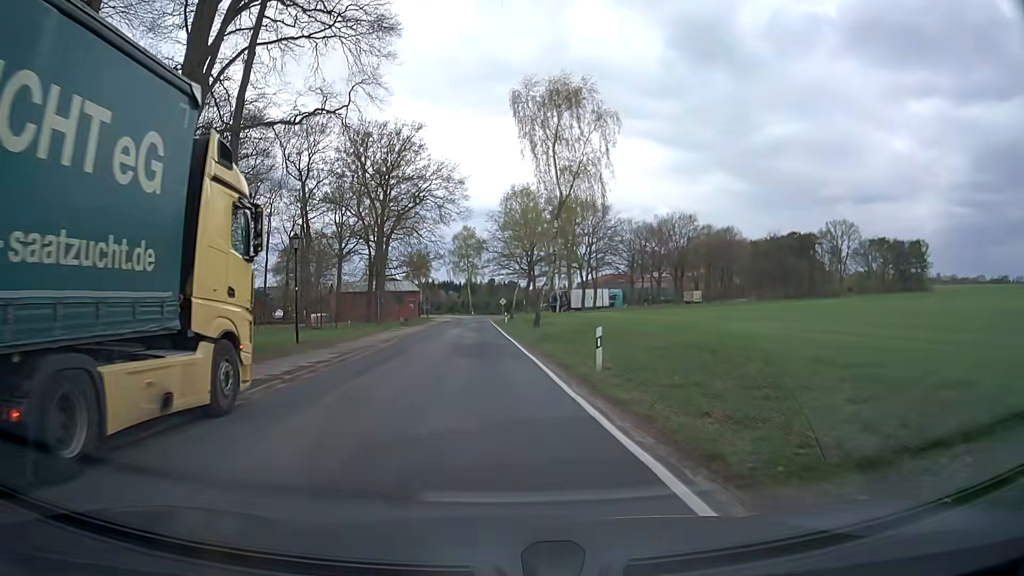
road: secondary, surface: asphalt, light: Day
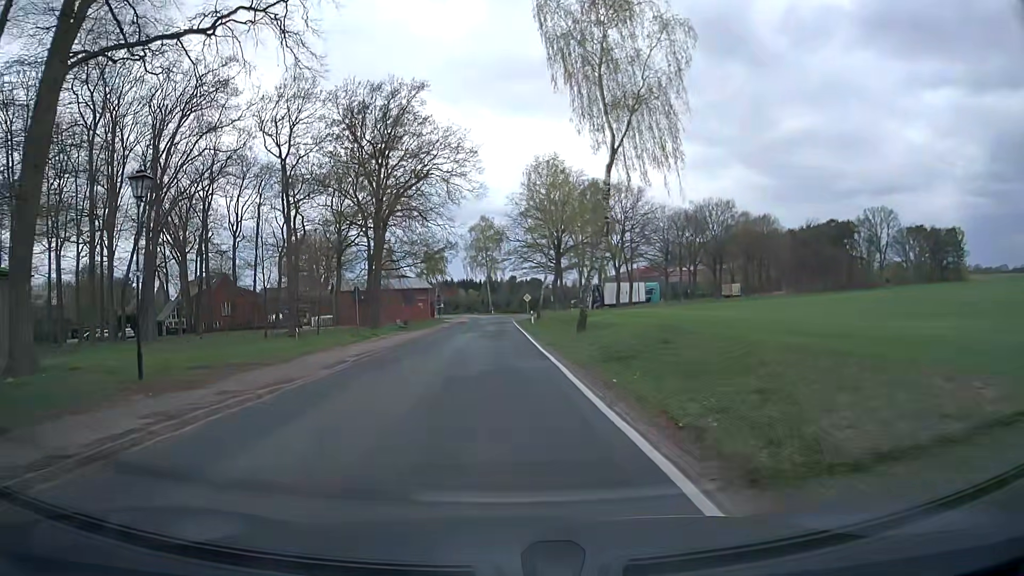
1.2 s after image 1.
(-0.2, +13.5) m; -2°
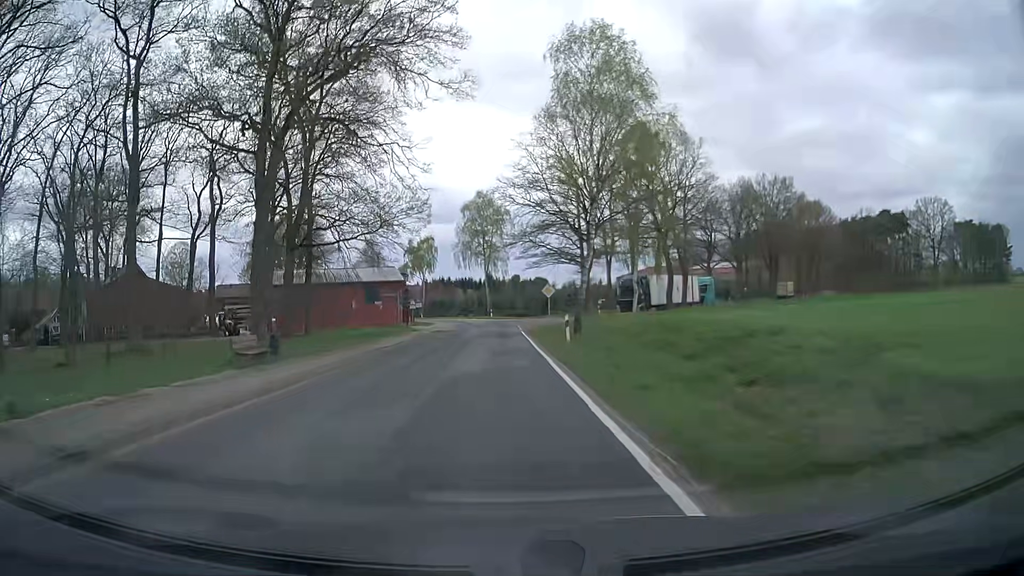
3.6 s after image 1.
(0.0, +28.8) m; 0°
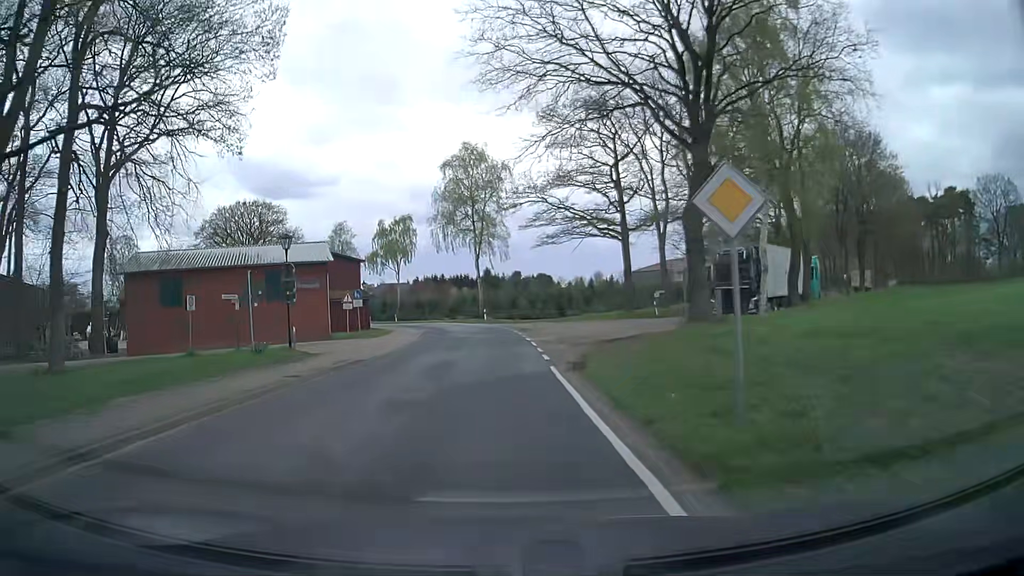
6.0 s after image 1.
(0.0, +29.6) m; 0°
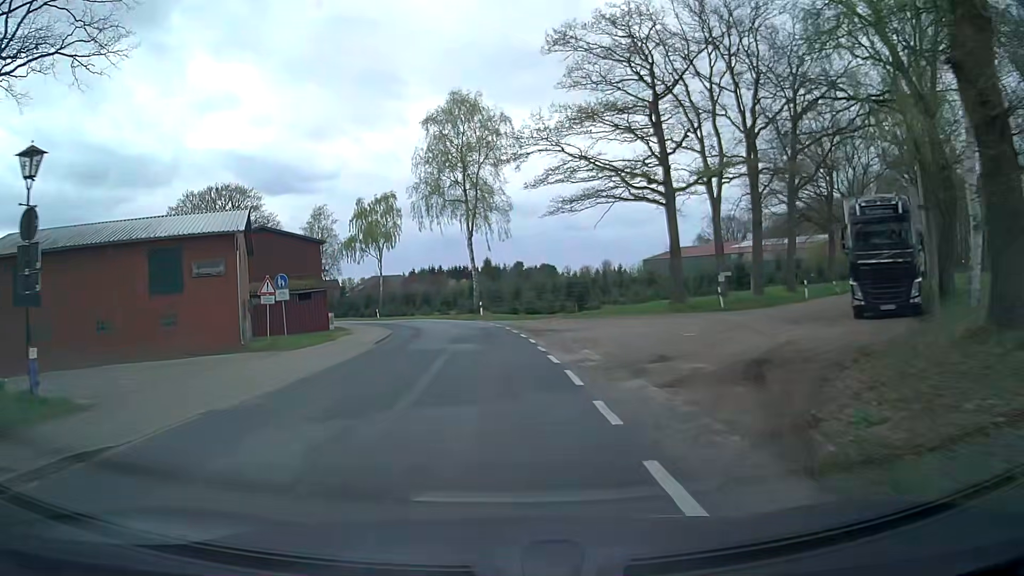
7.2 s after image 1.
(+0.1, +14.7) m; 0°
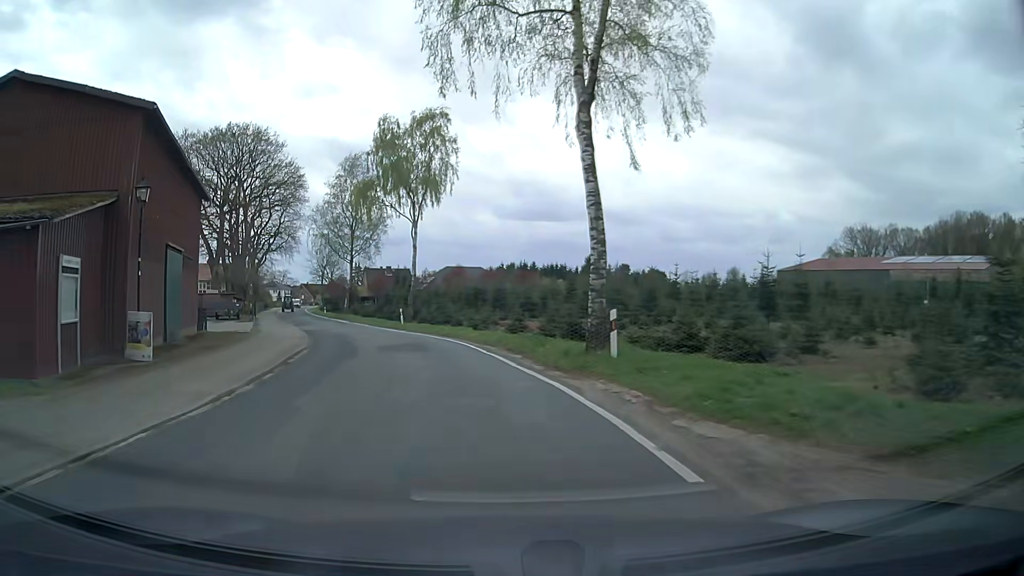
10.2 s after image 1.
(-2.1, +35.5) m; -8°
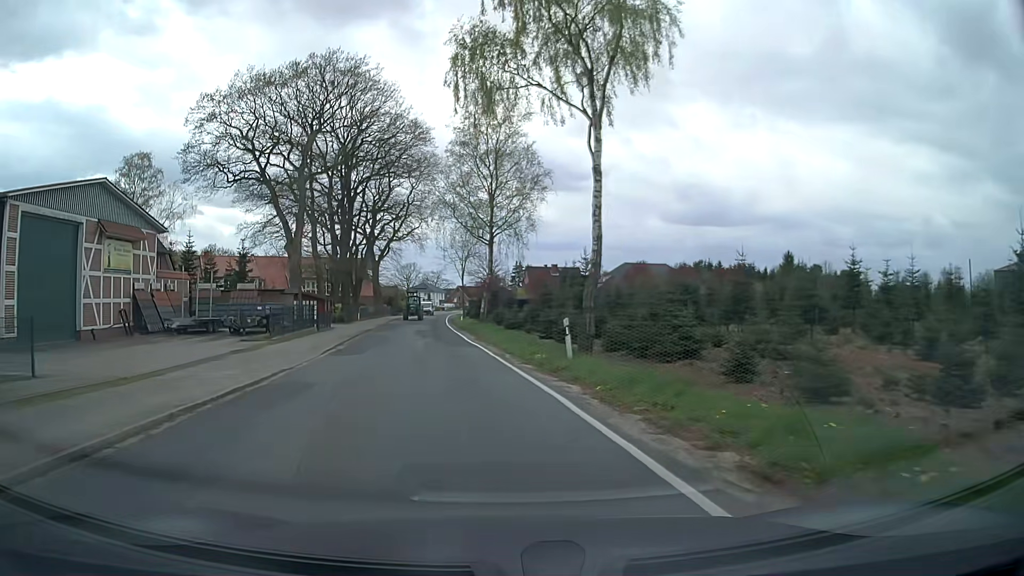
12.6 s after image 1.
(-3.7, +26.9) m; -14°
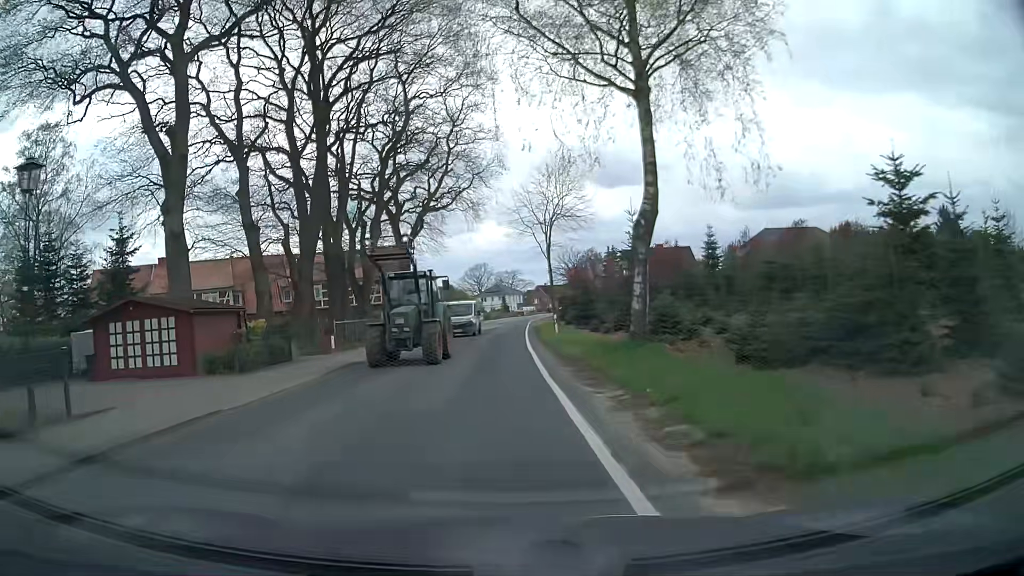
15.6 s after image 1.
(-2.9, +34.4) m; -8°
(0, +10) (0, +20) (+1, +30) (+1, +40) (+1, +50) (+2, +60) (+2, +70) (+3, +80) (+4, +90) (+5, +100) m
